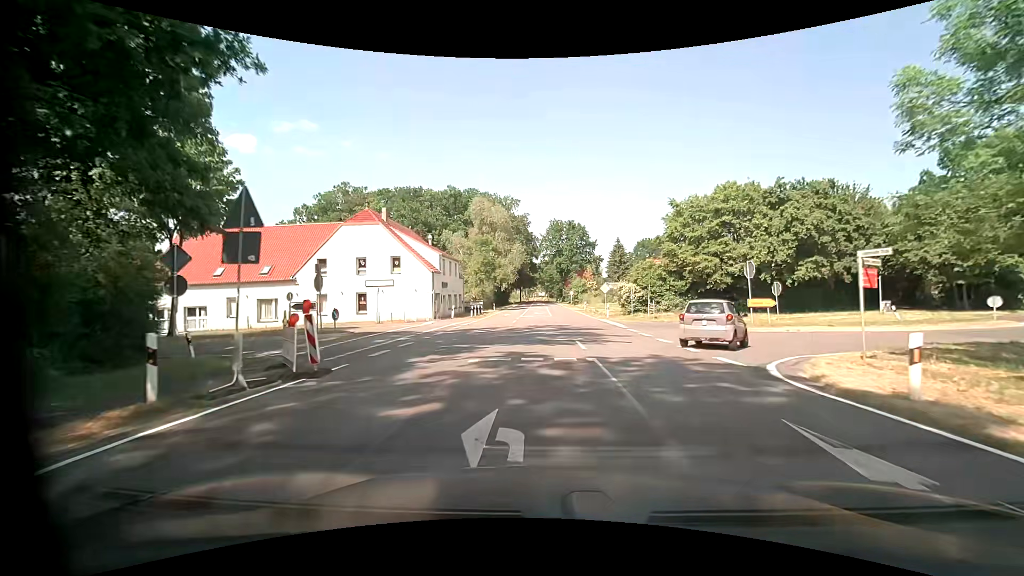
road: tertiary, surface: asphalt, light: Day
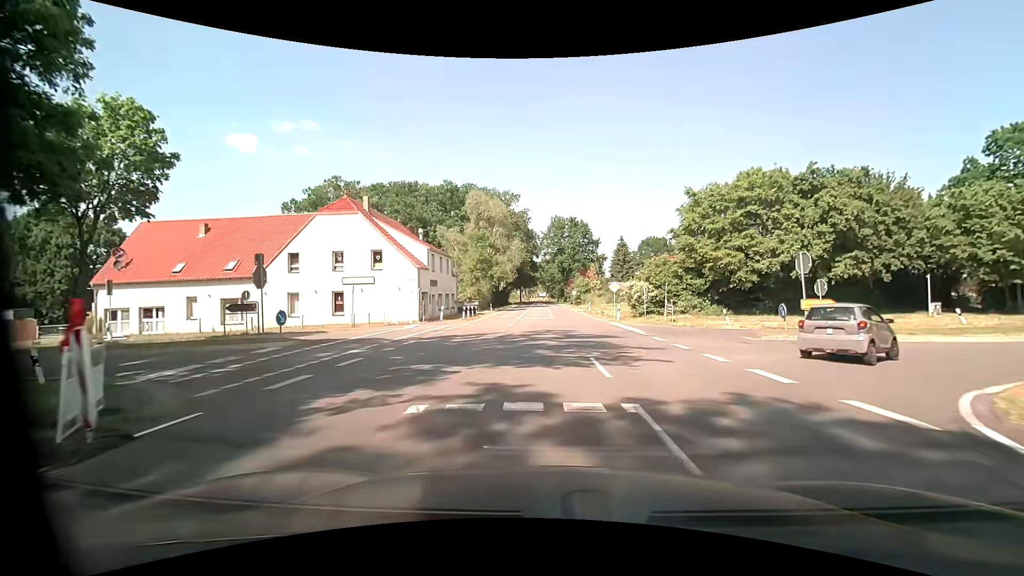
(+0.1, +5.1) m; +1°
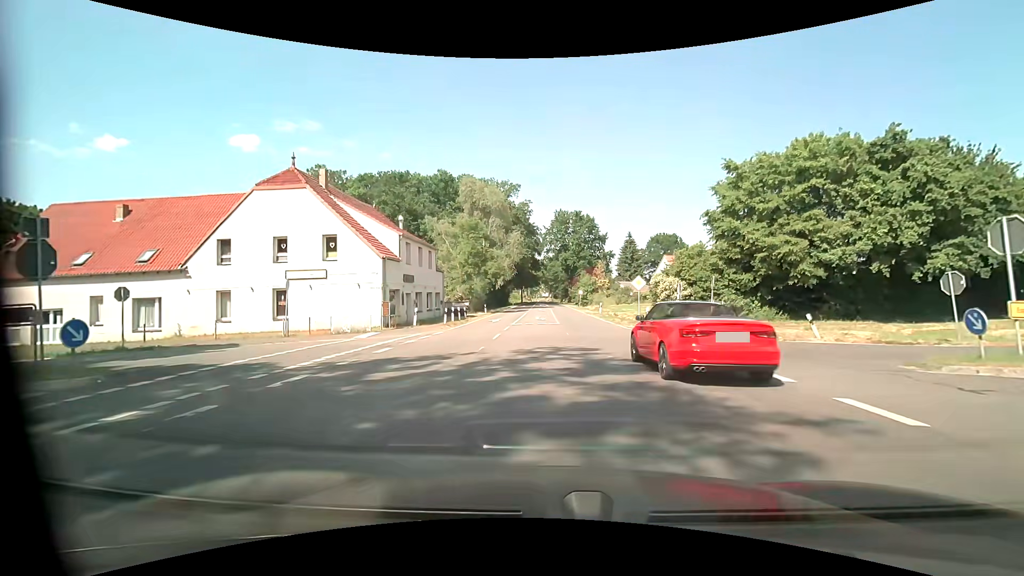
(-0.1, +8.6) m; -1°
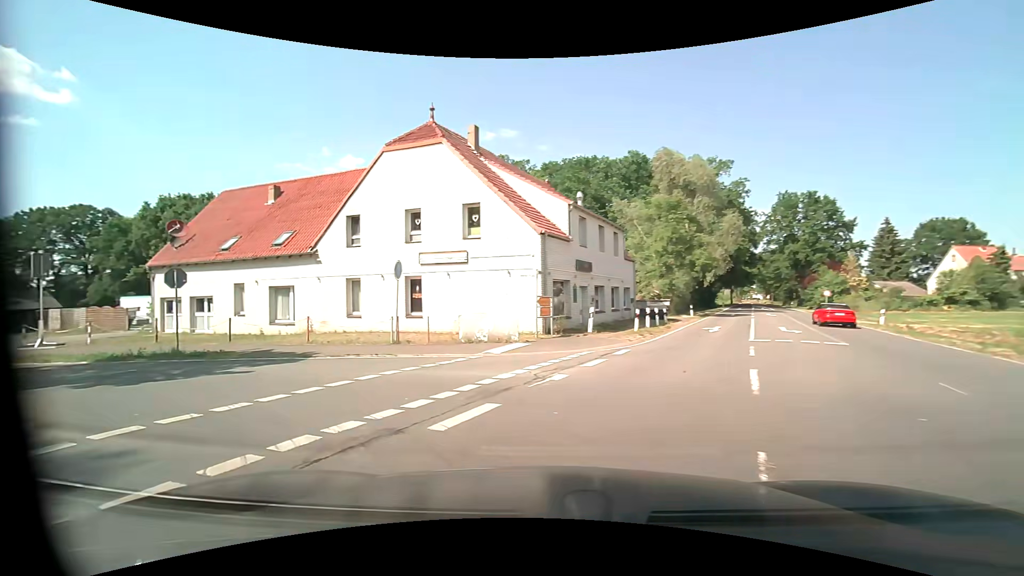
(-1.1, +10.1) m; -21°
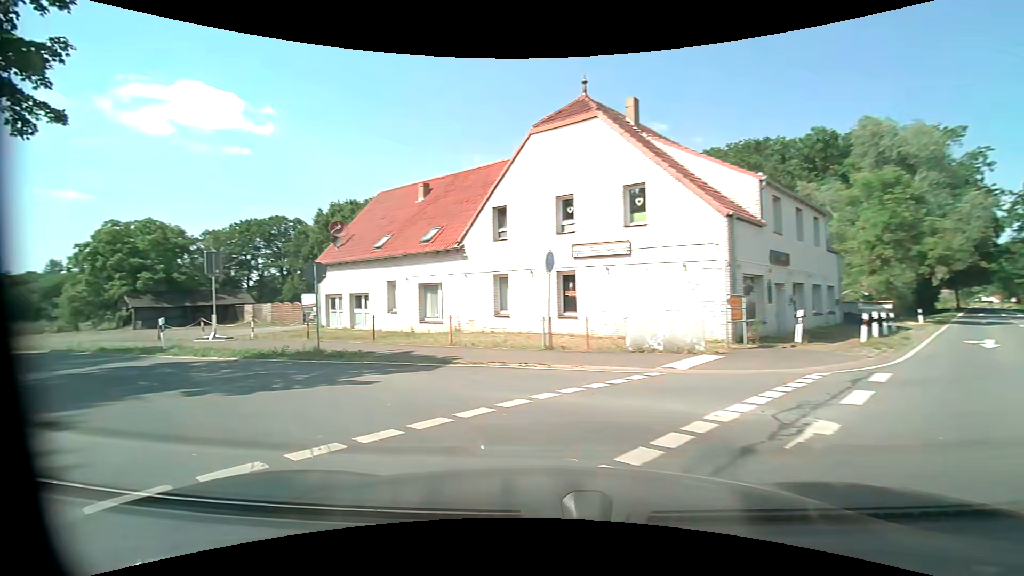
(-0.5, +3.1) m; -17°
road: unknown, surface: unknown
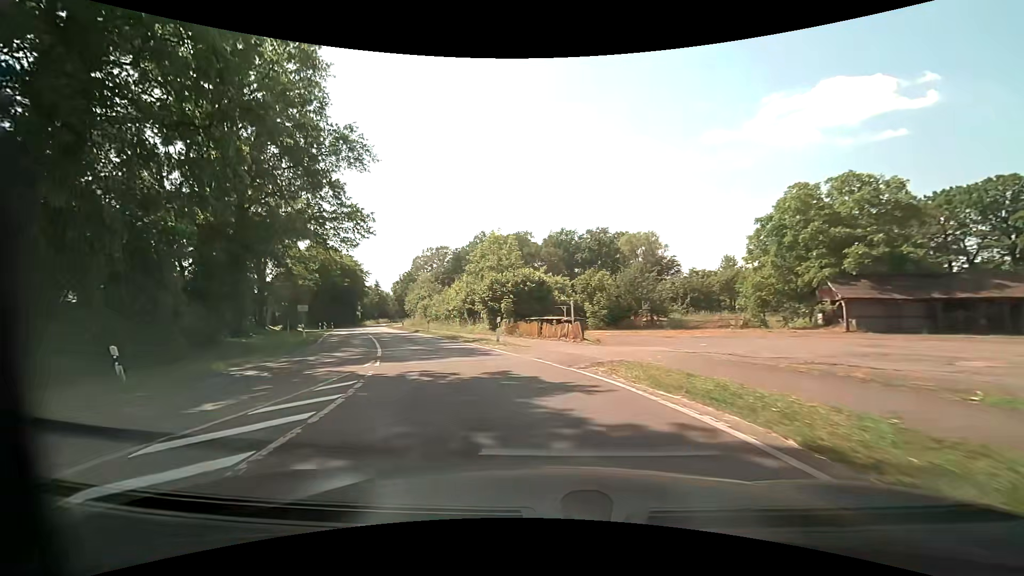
(-14.2, +14.8) m; -67°
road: tertiary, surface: asphalt
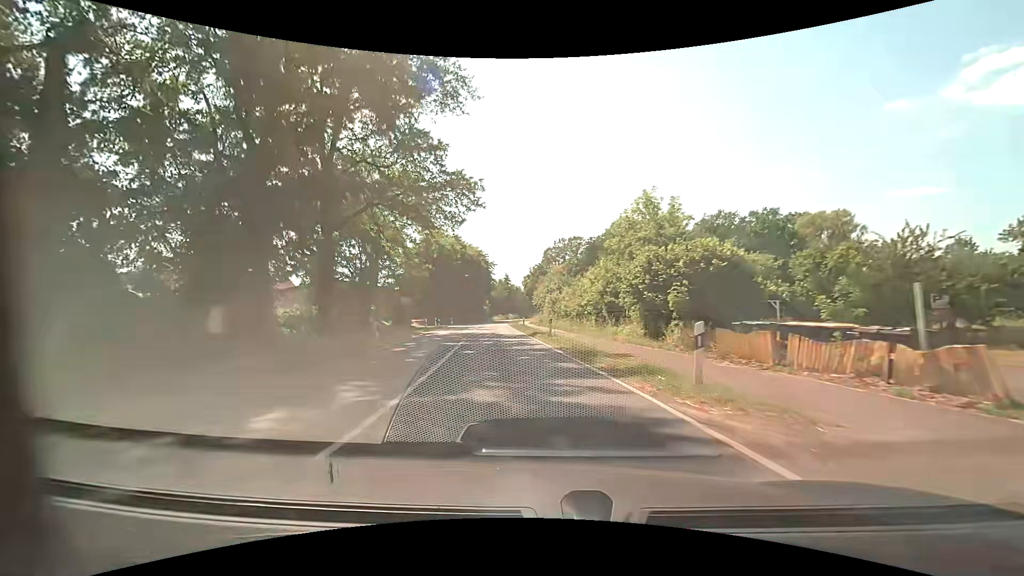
(-1.8, +12.5) m; -15°
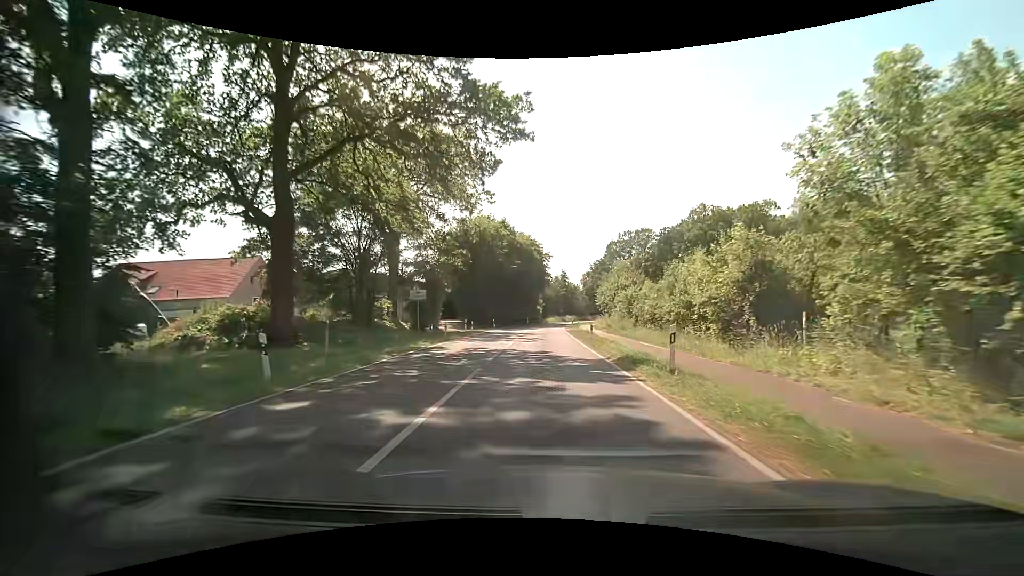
(-1.3, +15.2) m; -6°
(0, +10) (0, +20) (0, +30) (-1, +40) (-1, +50) (-1, +60) (0, +70) (+1, +80) (+2, +90) (+4, +100) m
